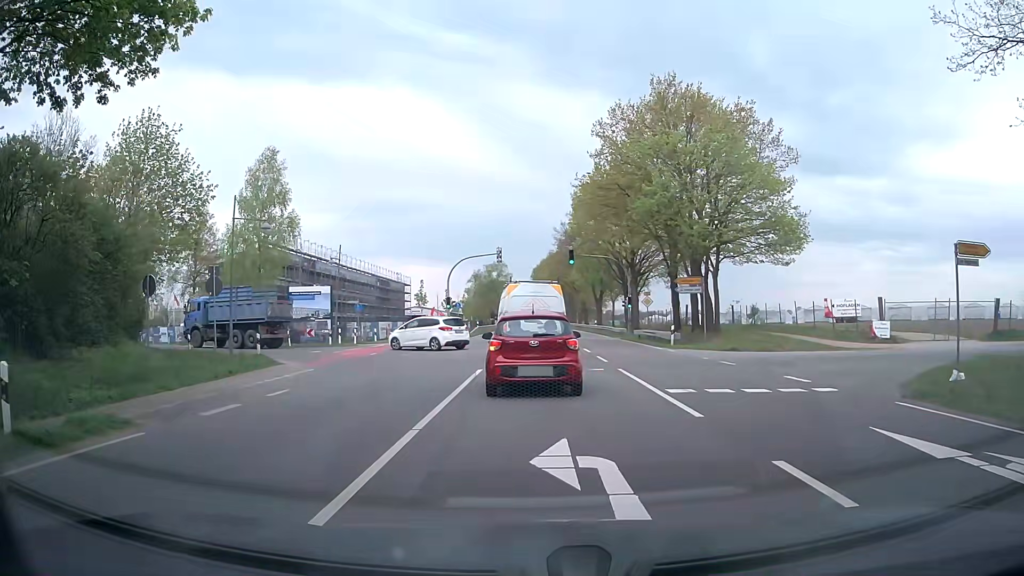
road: primary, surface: asphalt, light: Day
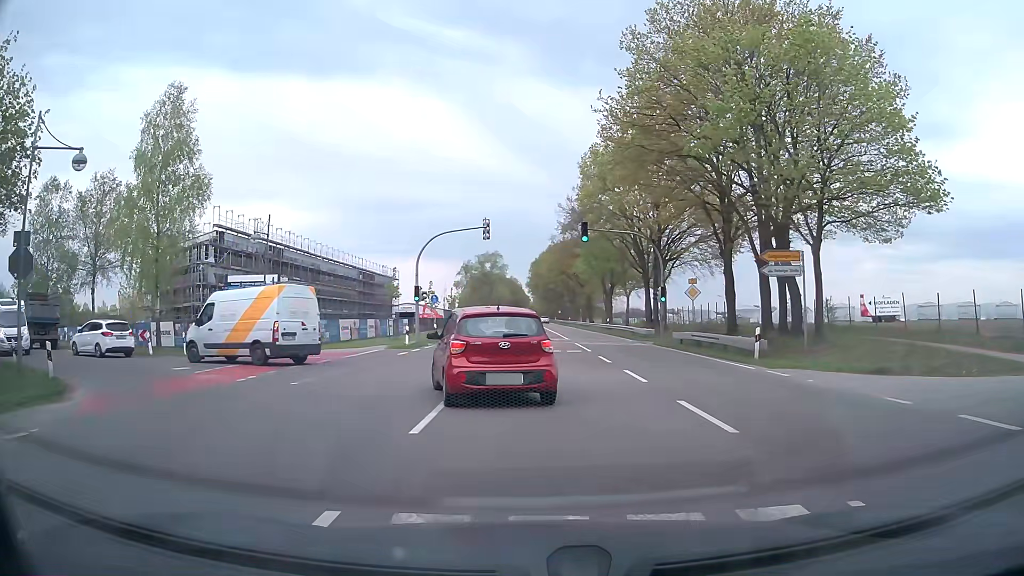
(+0.4, +13.6) m; +2°
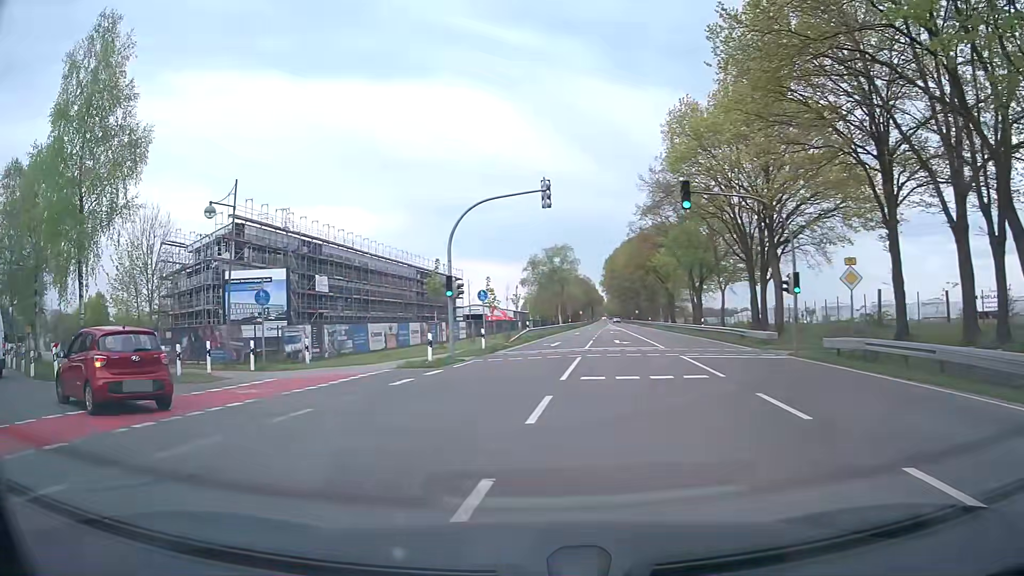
(-0.1, +11.5) m; -6°
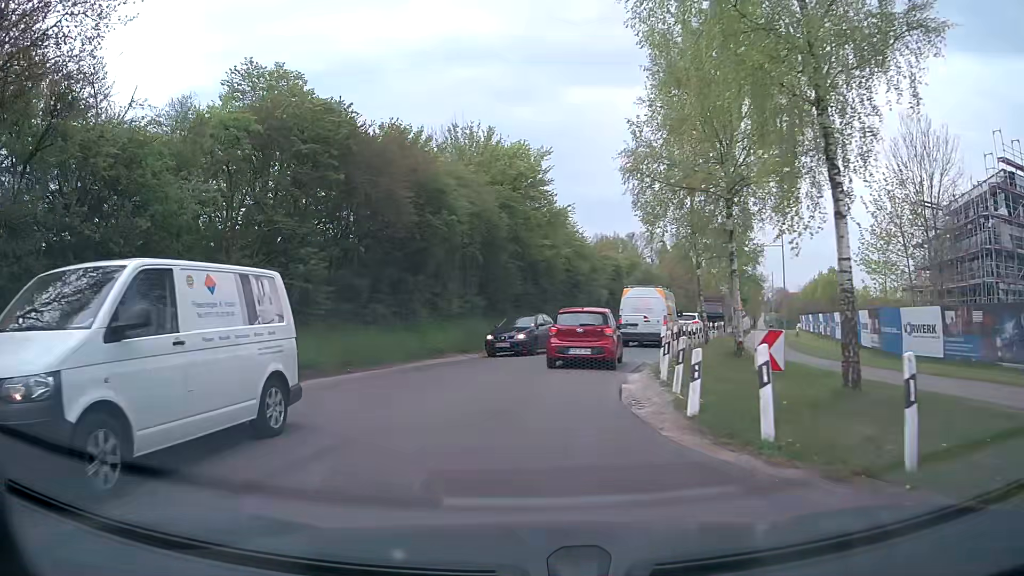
(-8.6, +12.6) m; -63°
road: tertiary
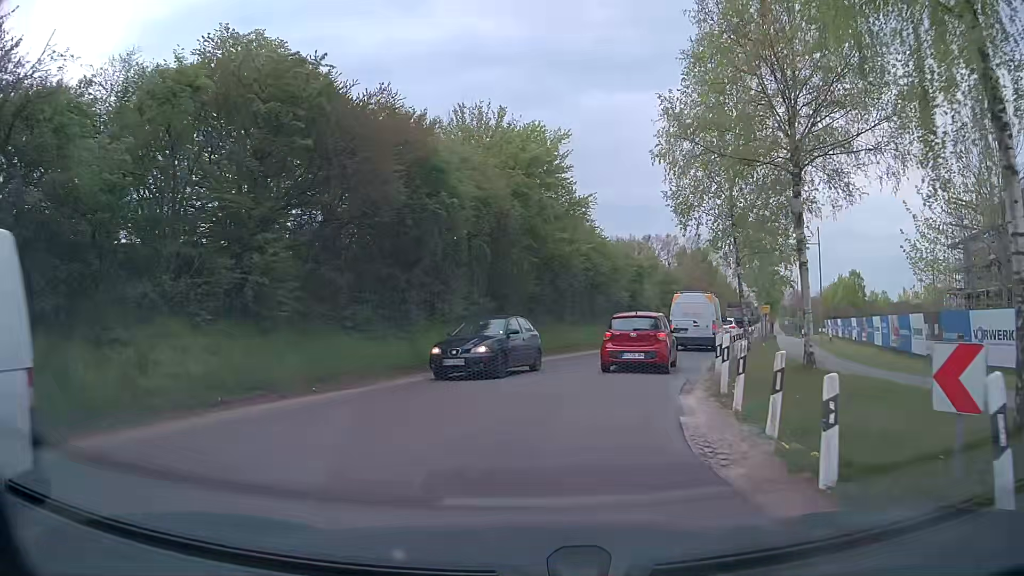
(-0.1, +3.9) m; 0°
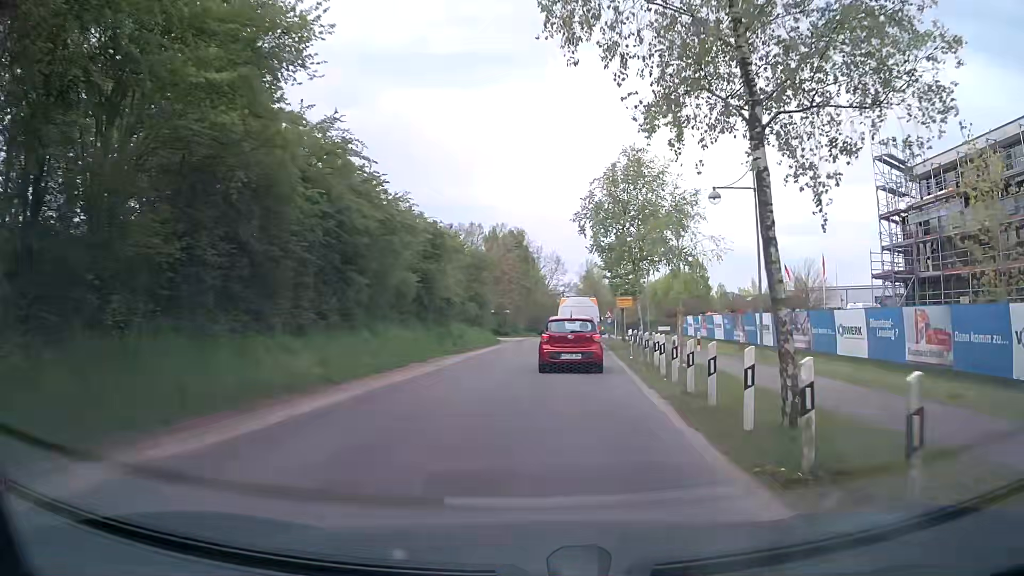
(+2.4, +18.3) m; +17°
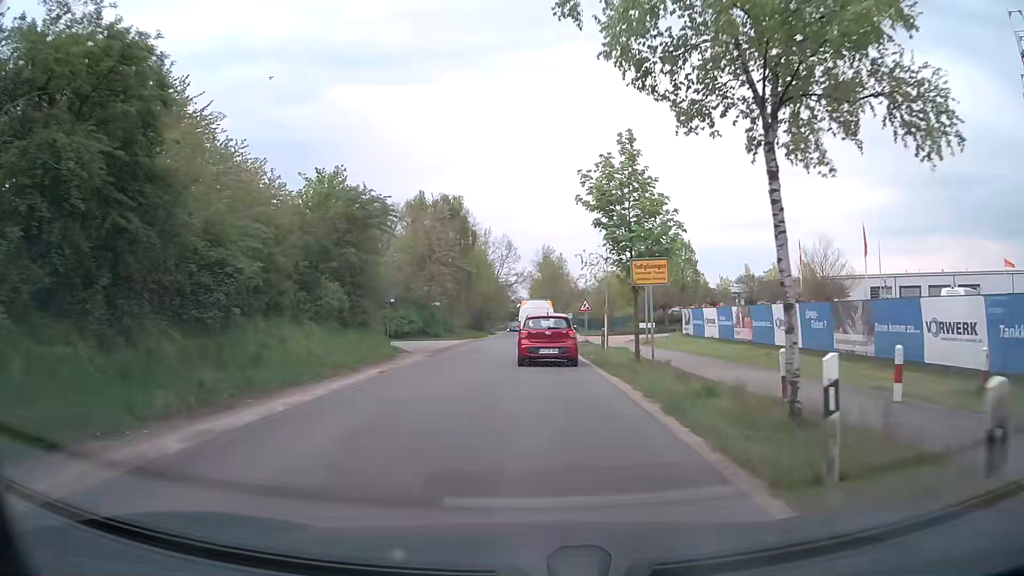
(+0.8, +21.6) m; +3°
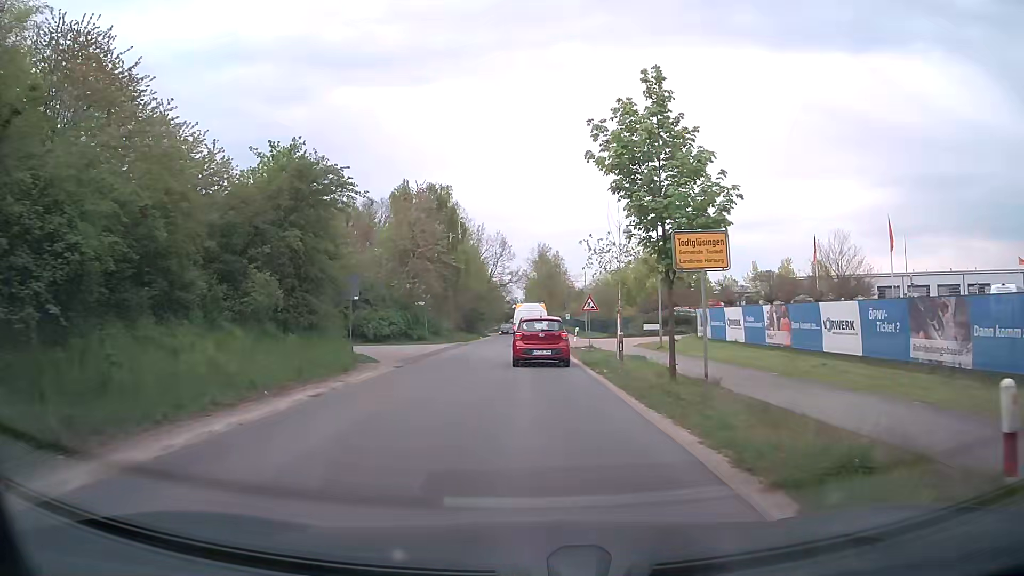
(0.0, +5.6) m; 0°
(0, +10) (0, +20) (0, +30) (0, +40) (0, +50) (0, +60) (0, +70) (0, +80) (0, +90) (0, +100) m
